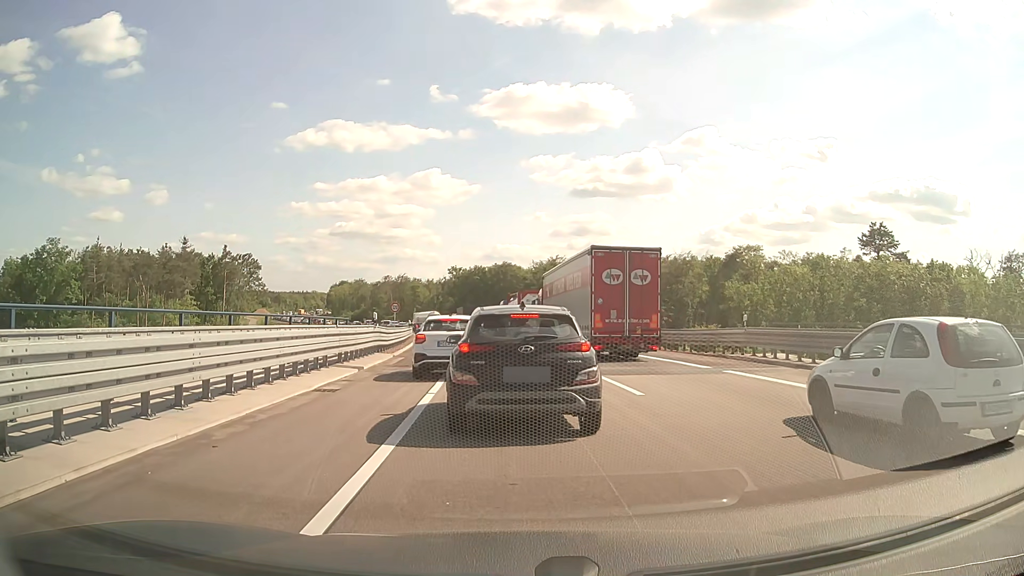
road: motorway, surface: asphalt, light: Day
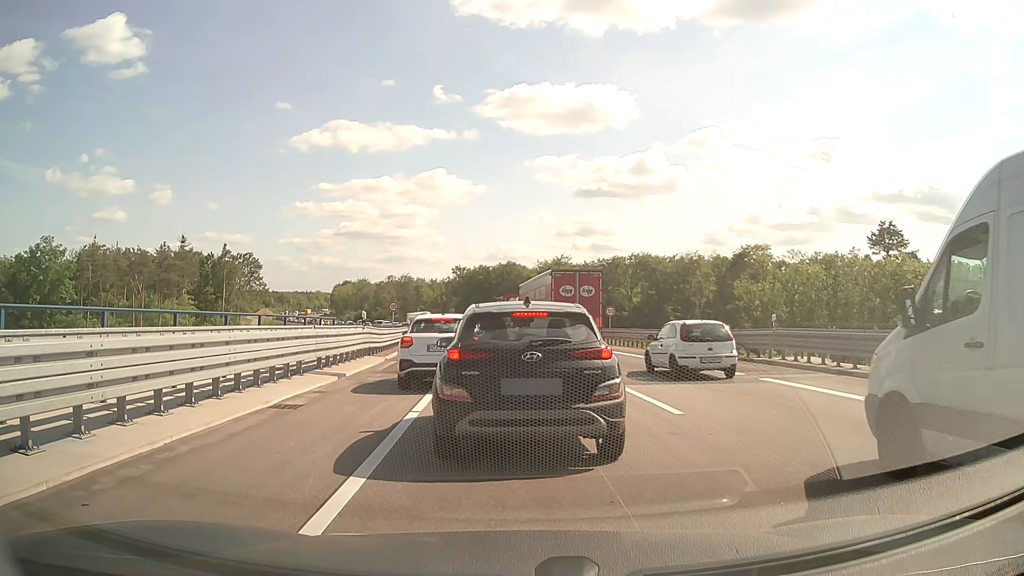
(0.0, +2.5) m; -1°
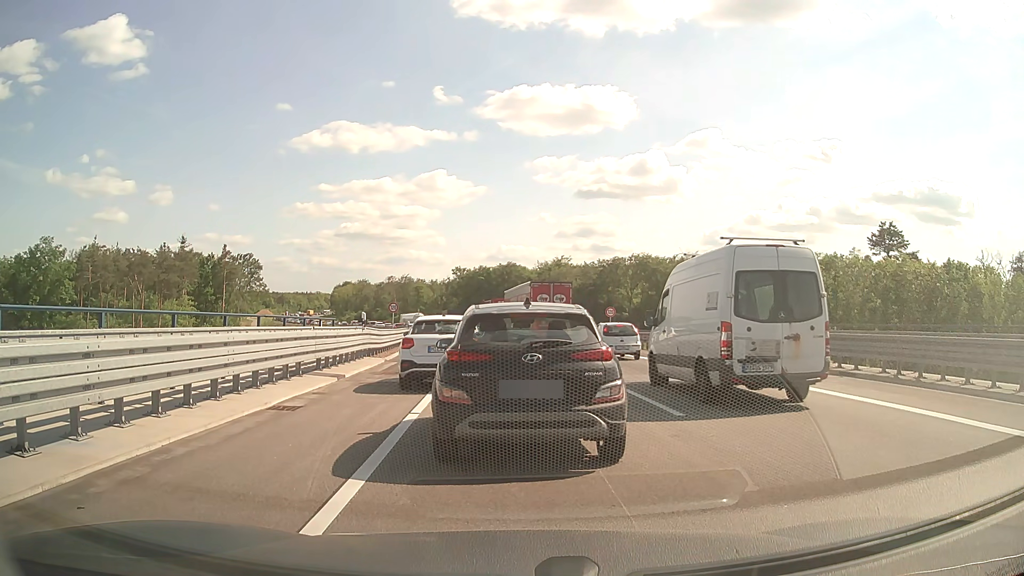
(0.0, +0.1) m; 0°
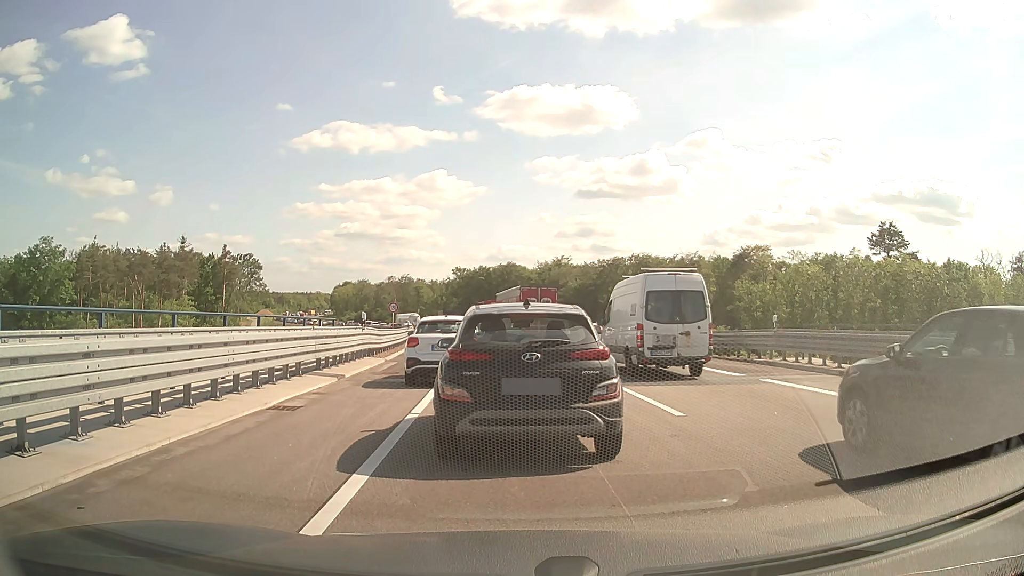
(0.0, 0.0) m; 0°
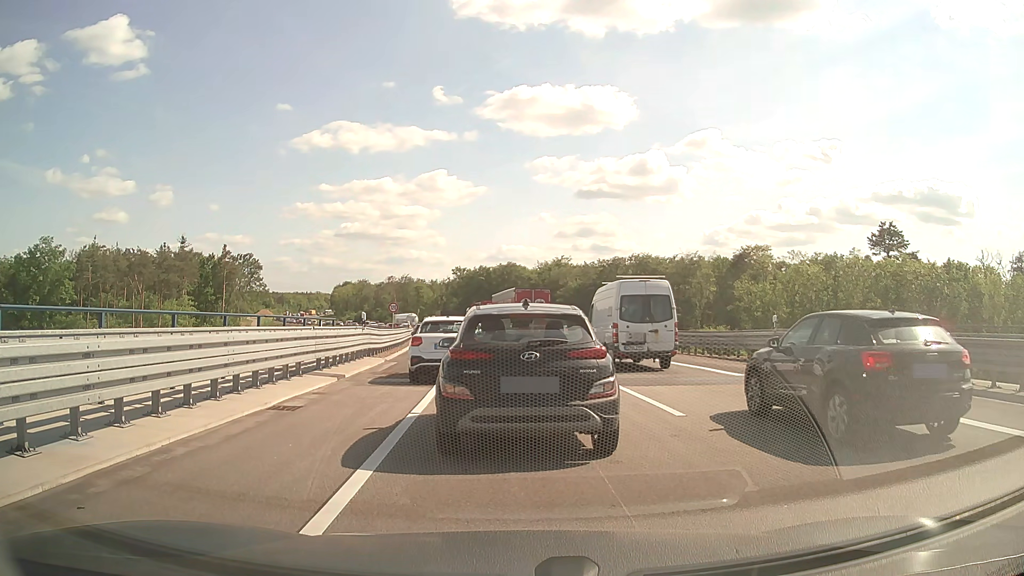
(0.0, 0.0) m; 0°
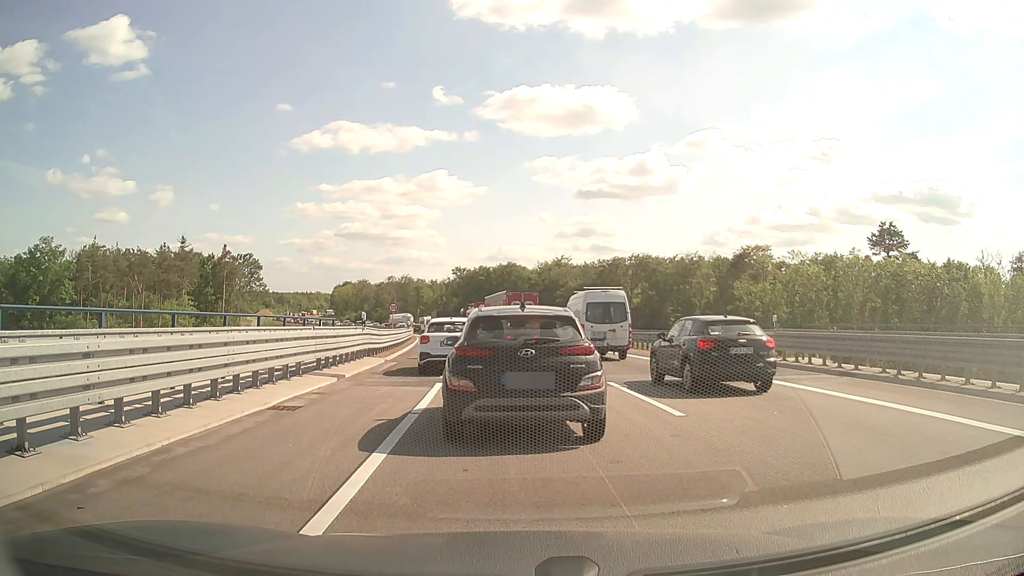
(0.0, 0.0) m; 0°
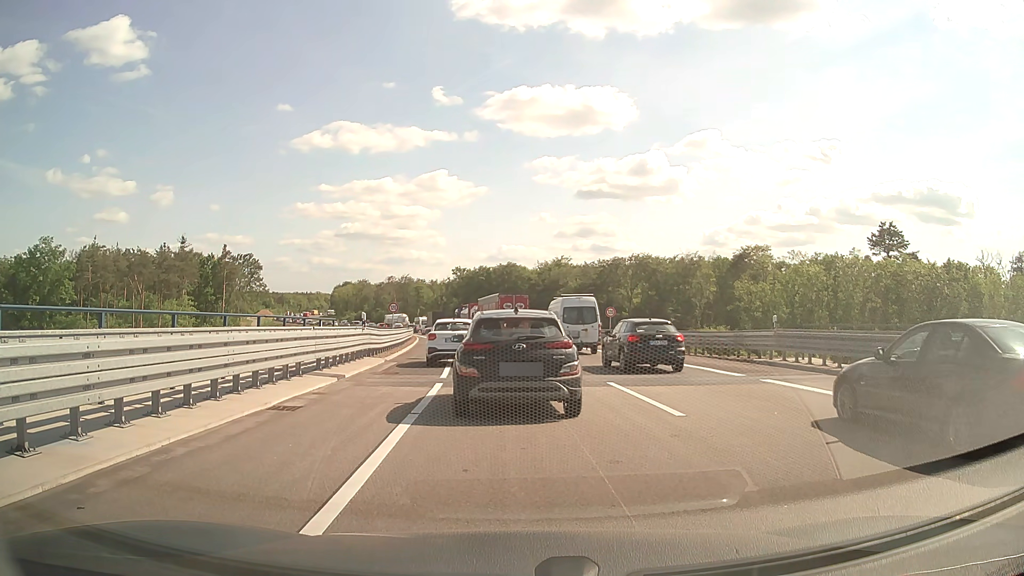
(0.0, 0.0) m; 0°
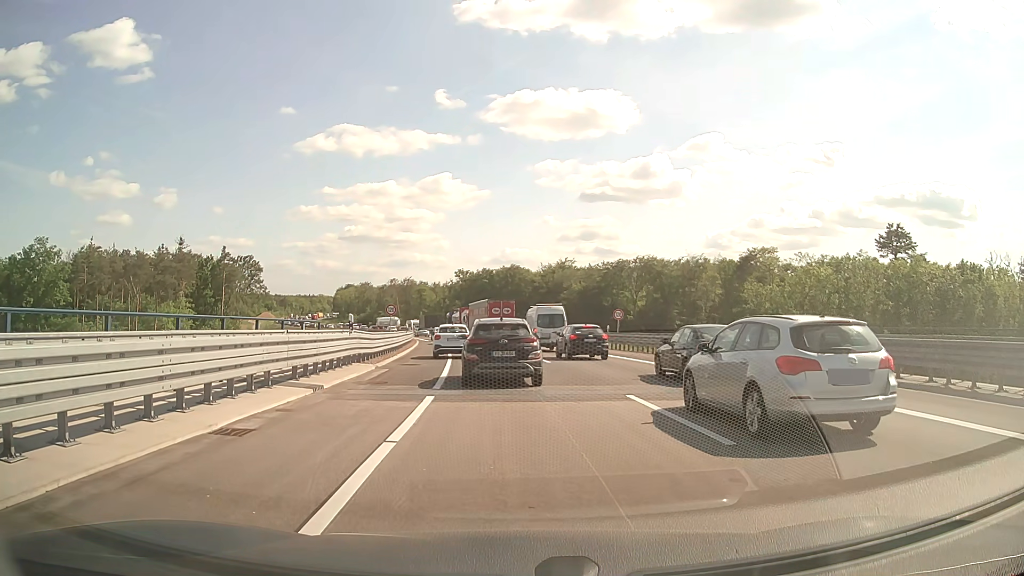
(0.0, +2.4) m; +1°
(0, +10) (-1, +20) (-1, +30) (-2, +40) (-4, +50) (-5, +60) (-7, +70) (-9, +79) (-11, +89) (-14, +99) m
